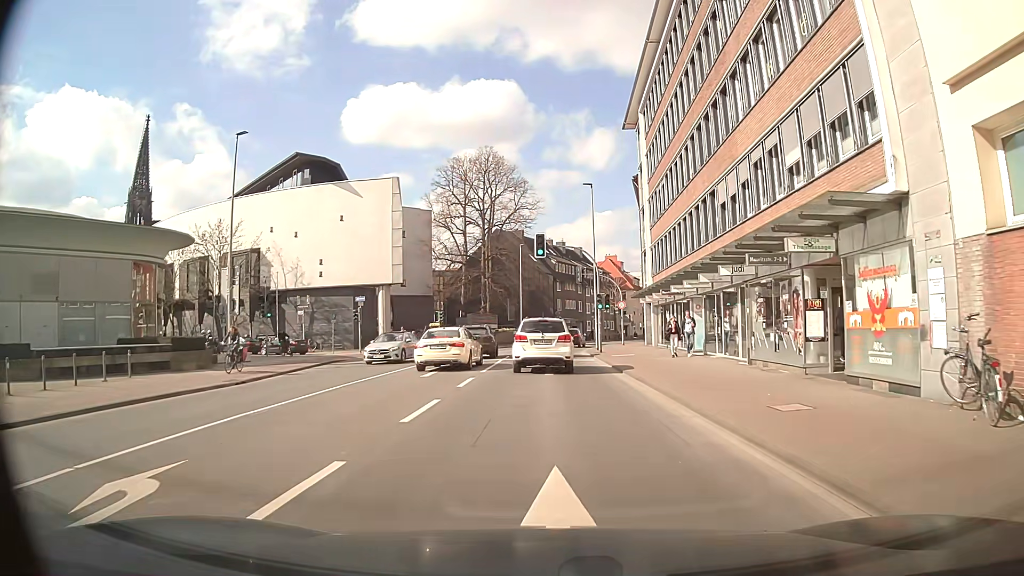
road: secondary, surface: asphalt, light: Day
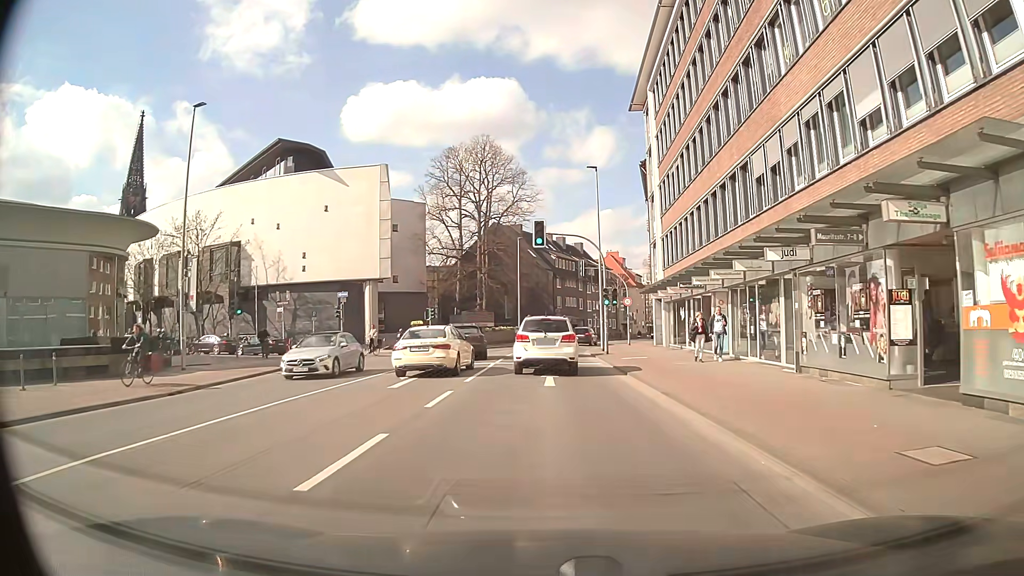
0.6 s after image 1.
(0.0, +4.2) m; 0°
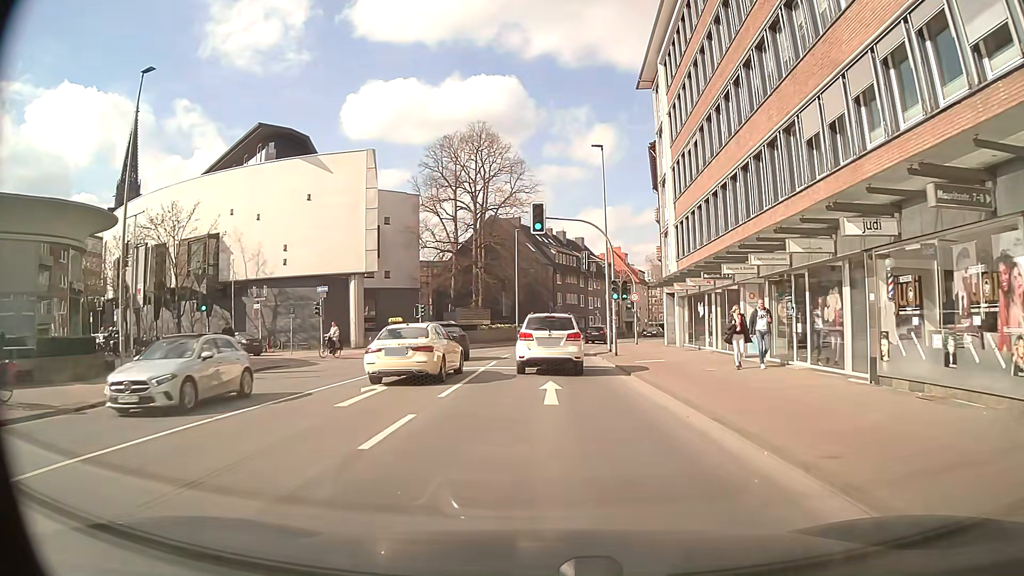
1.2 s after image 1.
(0.0, +4.2) m; +1°
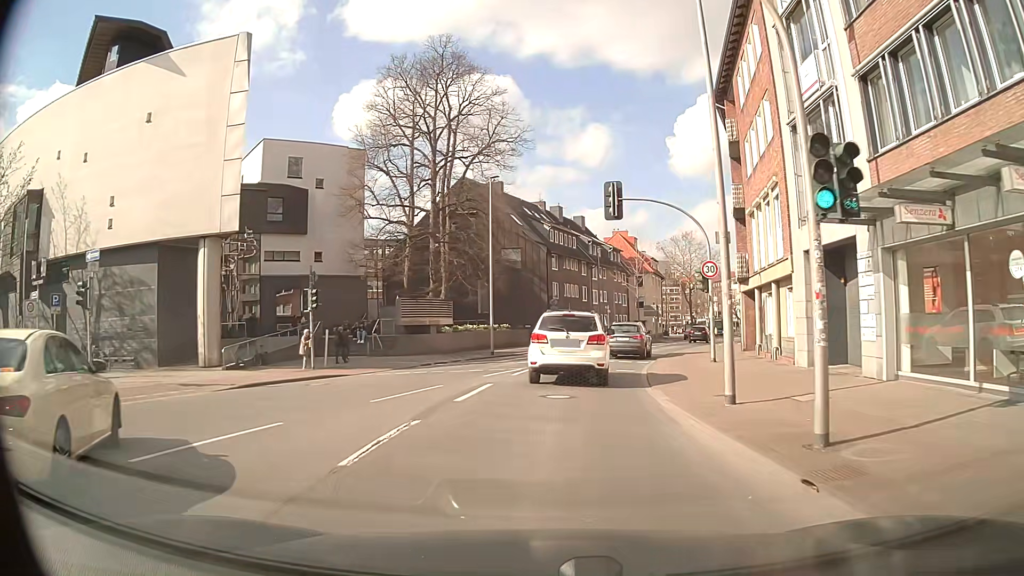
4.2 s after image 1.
(-0.1, +22.4) m; -1°
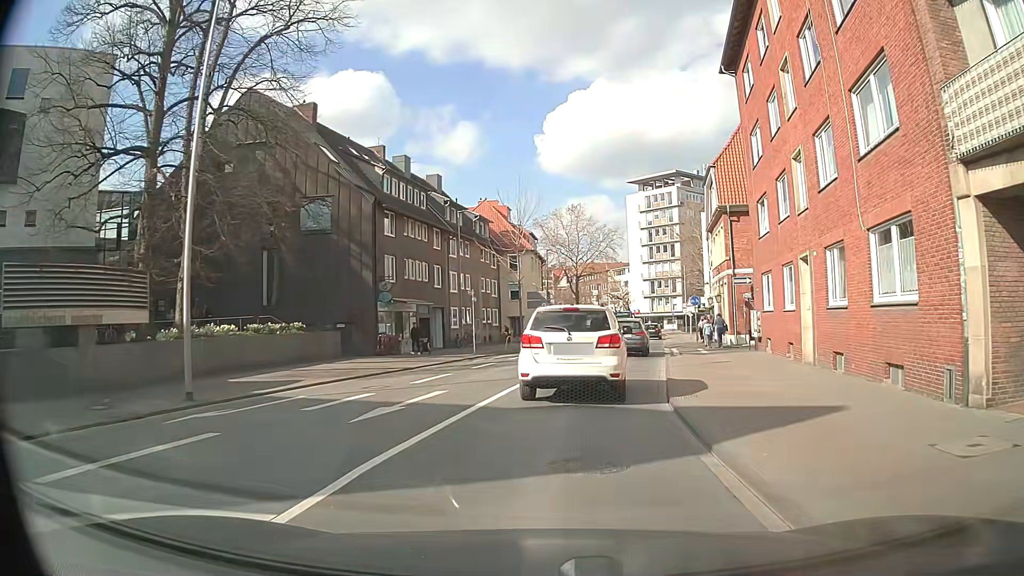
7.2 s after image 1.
(+2.2, +23.7) m; +12°
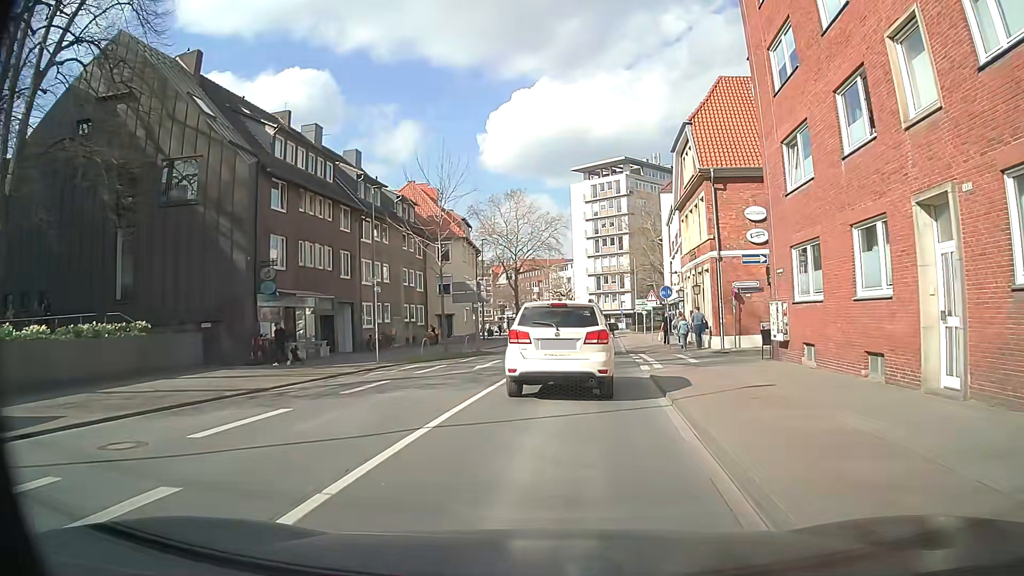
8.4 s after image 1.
(+0.5, +9.1) m; +6°
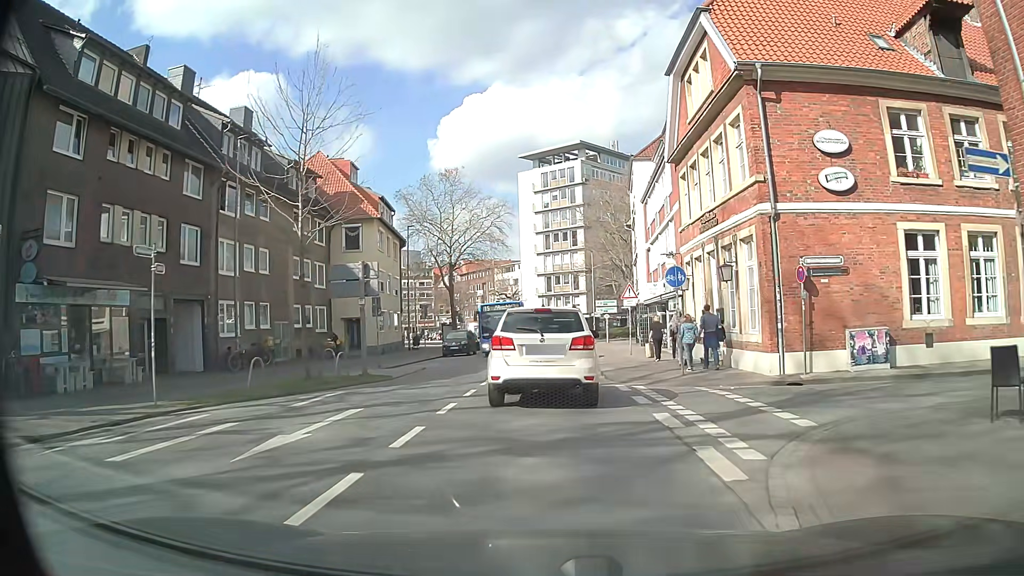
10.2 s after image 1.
(+0.6, +13.3) m; +4°
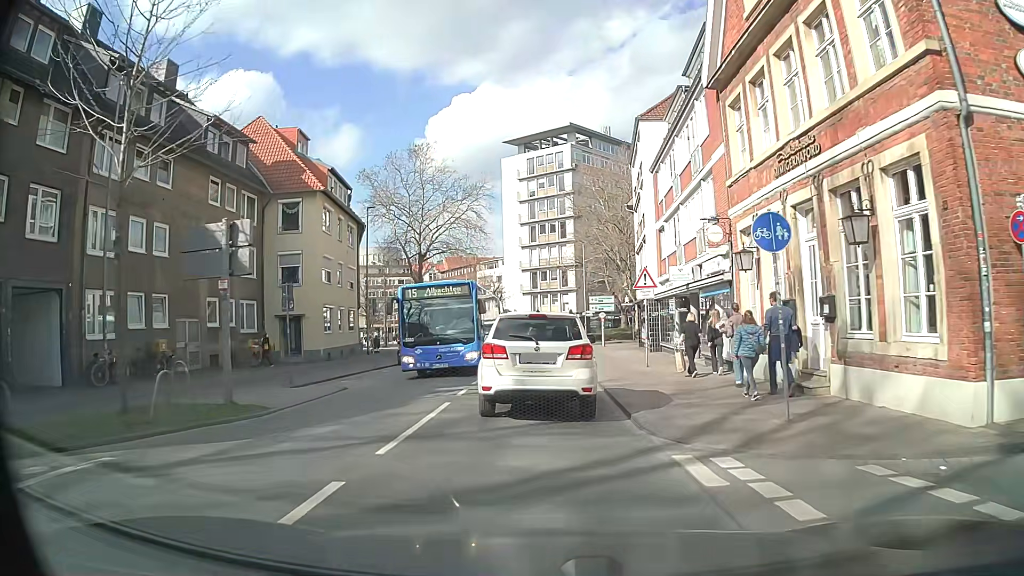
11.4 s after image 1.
(+0.2, +9.1) m; +2°
